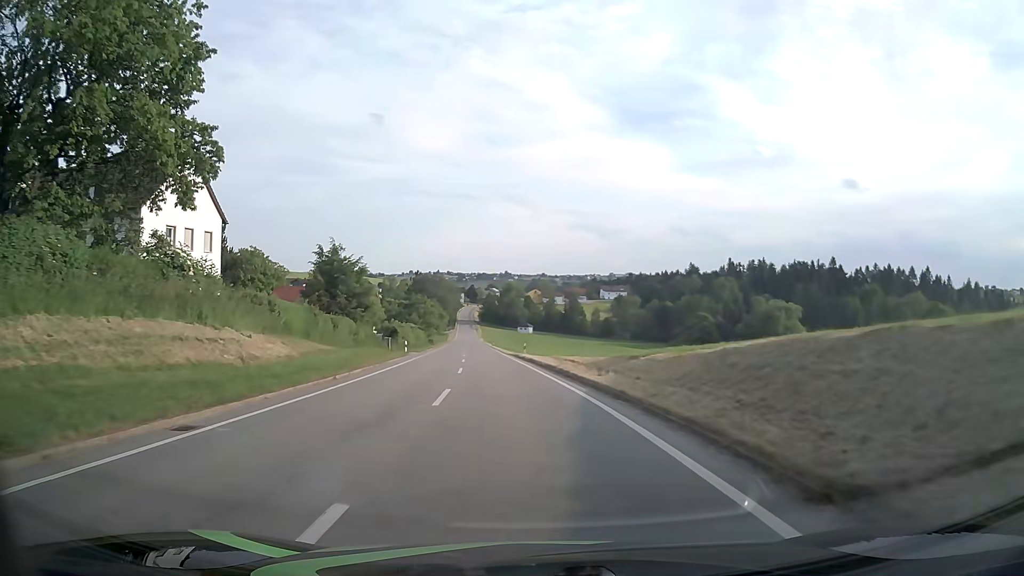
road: tertiary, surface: asphalt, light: Day
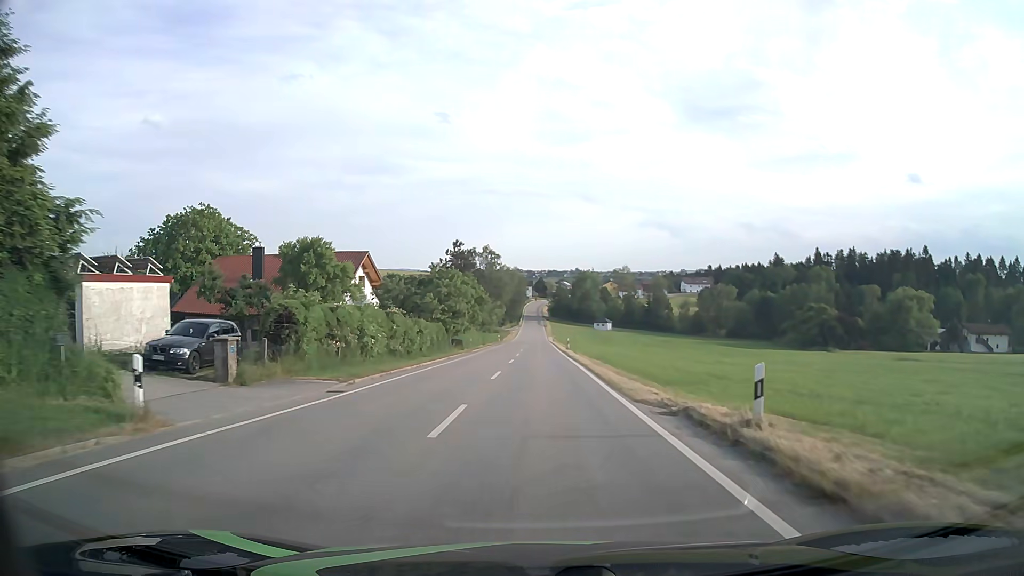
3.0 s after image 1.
(-2.8, +40.0) m; -6°
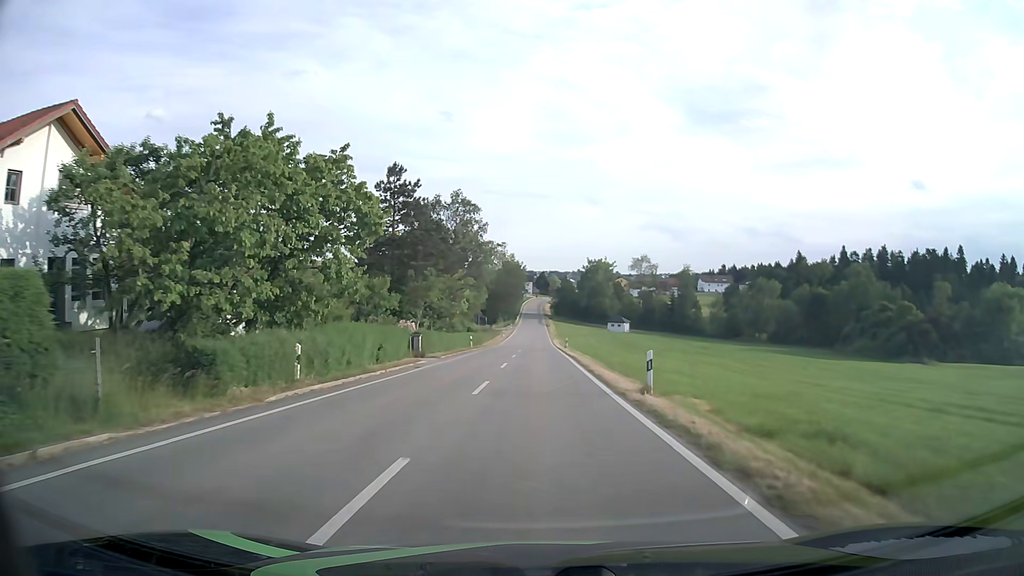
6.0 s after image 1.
(+0.1, +41.4) m; 0°
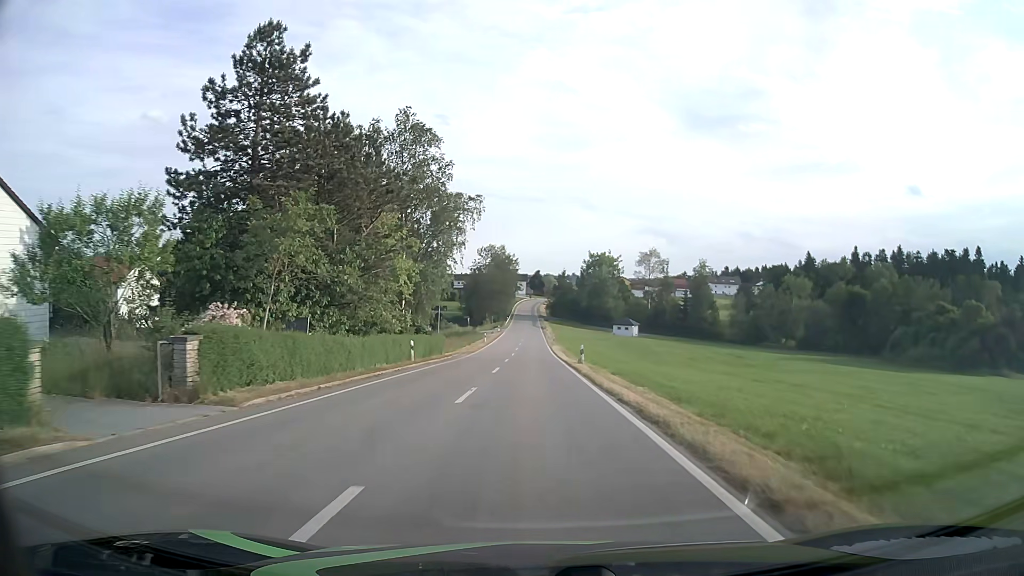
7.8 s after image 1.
(+0.1, +25.3) m; 0°
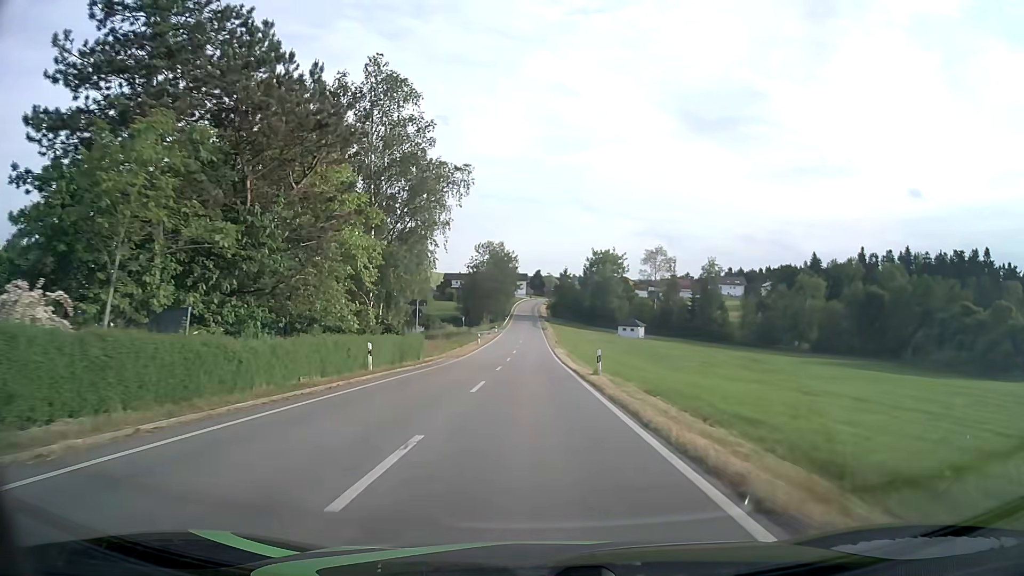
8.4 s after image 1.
(0.0, +8.5) m; 0°
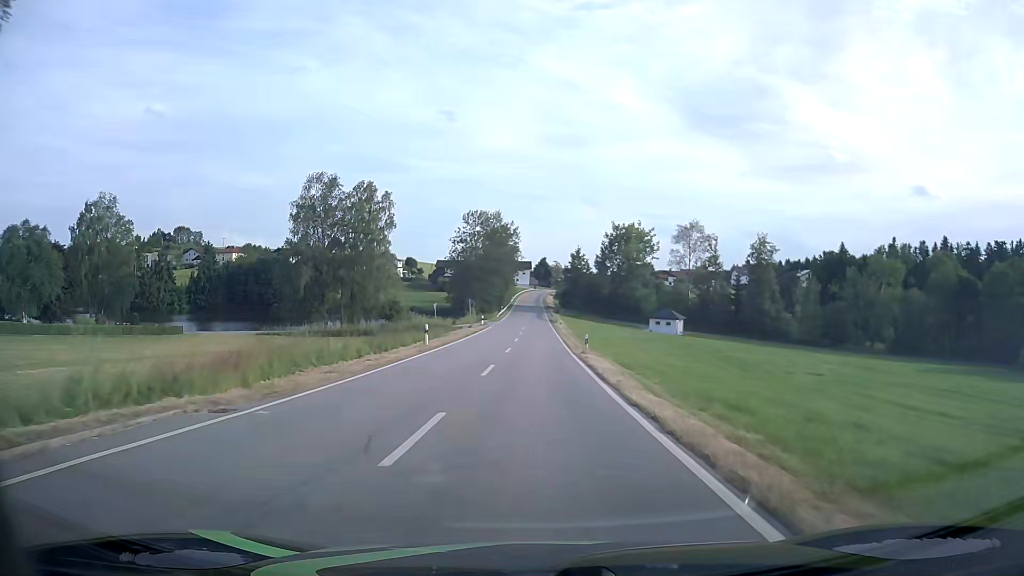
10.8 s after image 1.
(-0.1, +34.3) m; -1°
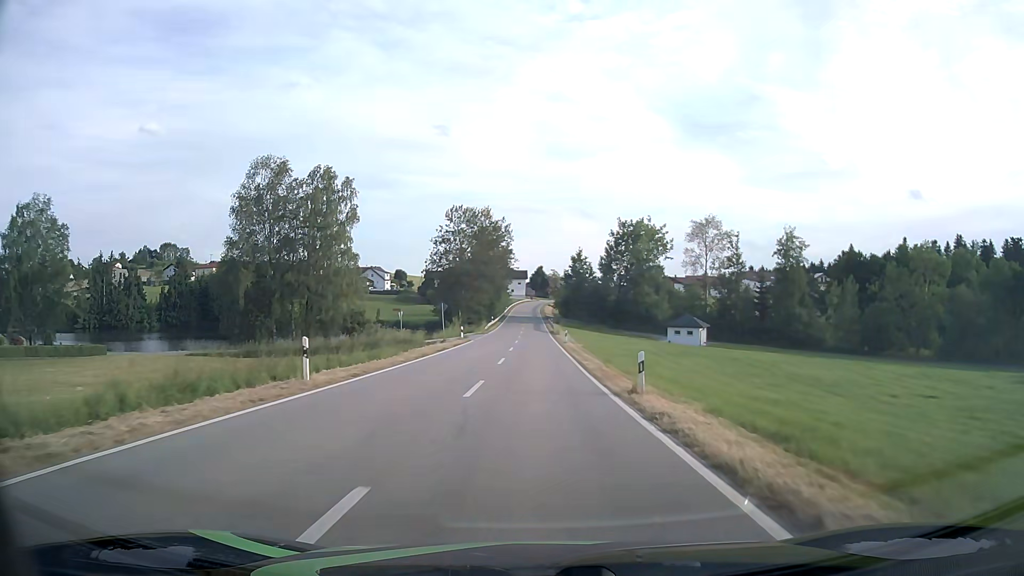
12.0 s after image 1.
(+0.1, +17.0) m; +1°
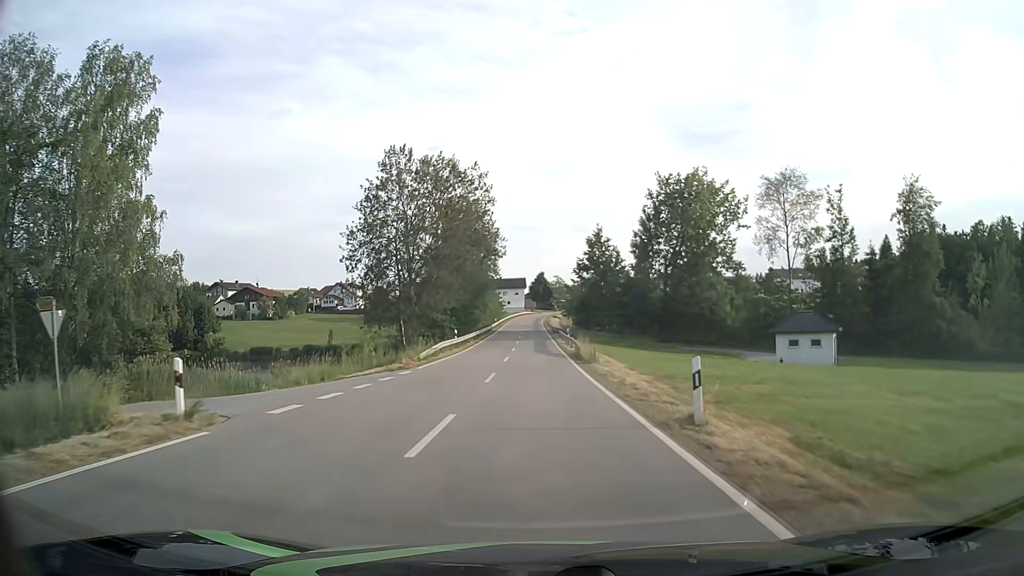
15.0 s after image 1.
(-0.1, +41.8) m; 0°
(0, +10) (0, +20) (0, +30) (0, +40) (0, +50) (0, +60) (0, +70) (0, +80) (0, +90) (0, +100) m
